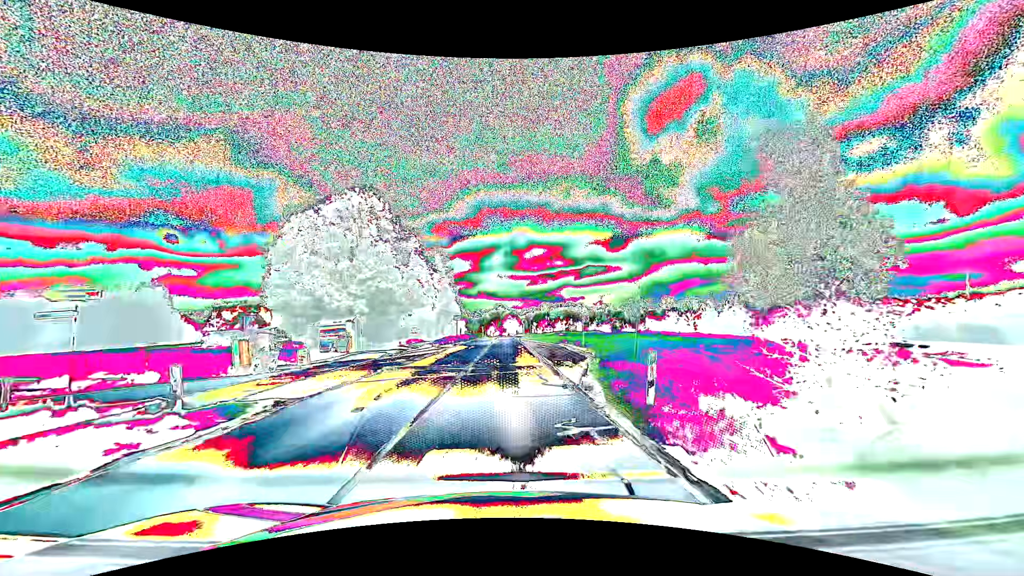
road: secondary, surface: asphalt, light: Day
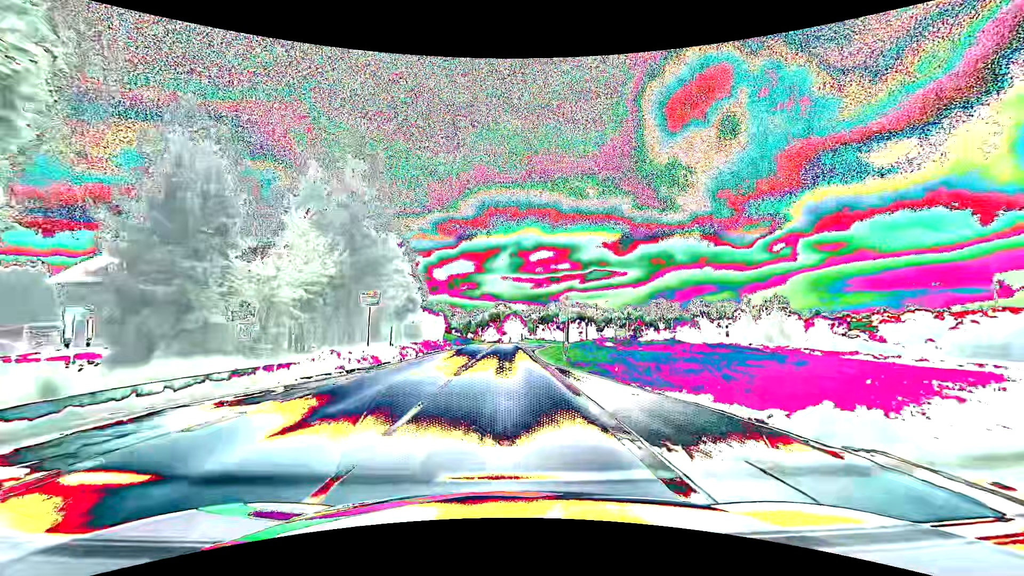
(0.0, +38.4) m; 0°
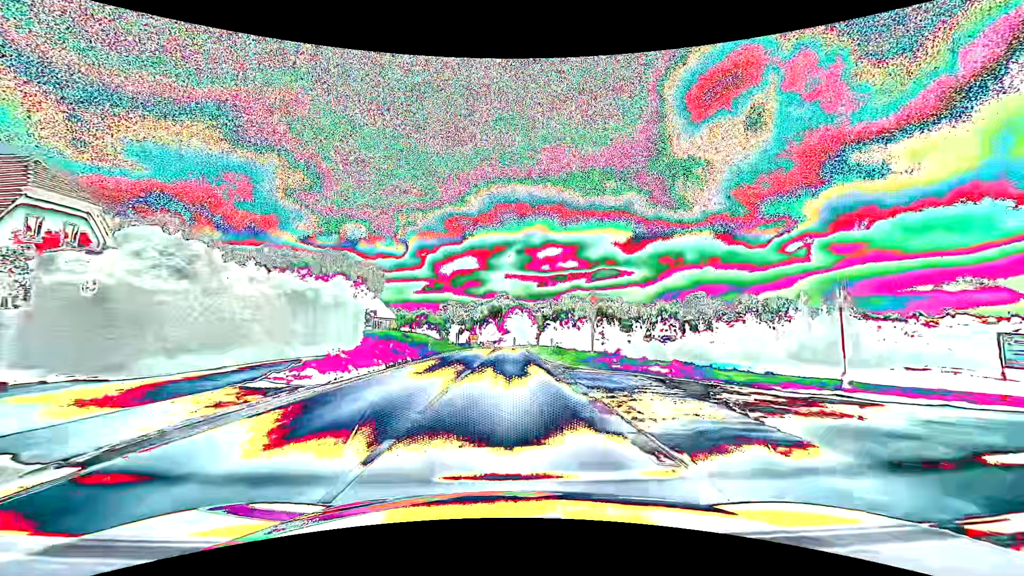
(-0.2, +42.3) m; 0°
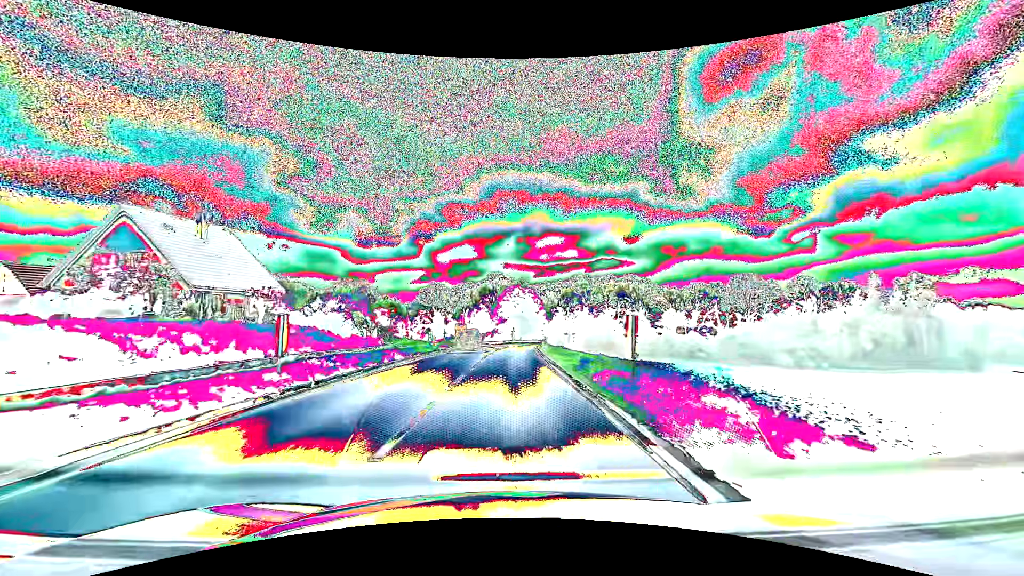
(0.0, +39.3) m; 0°
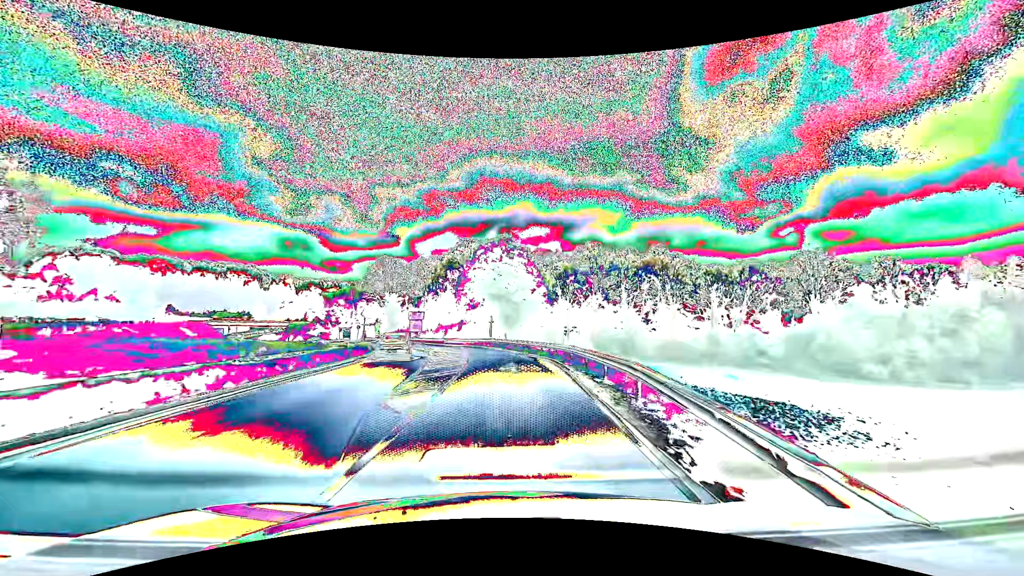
(+0.7, +41.4) m; +2°
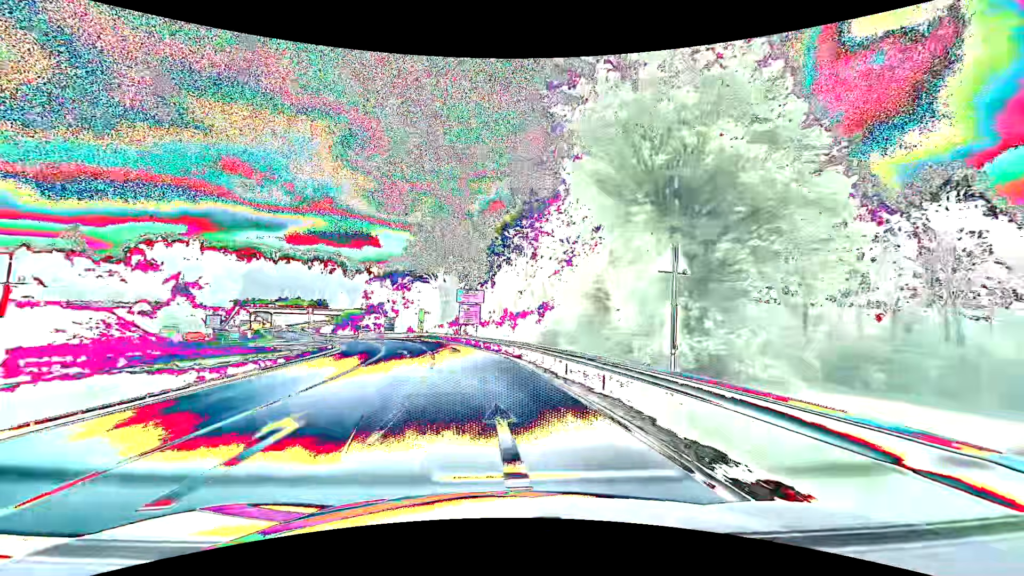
(-2.8, +42.4) m; -10°
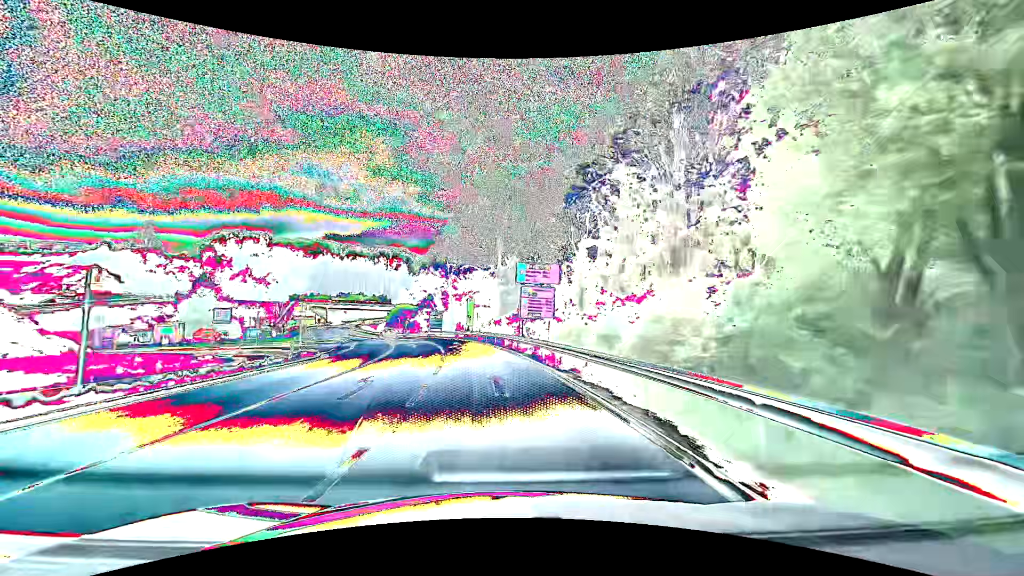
(-1.5, +21.4) m; -7°
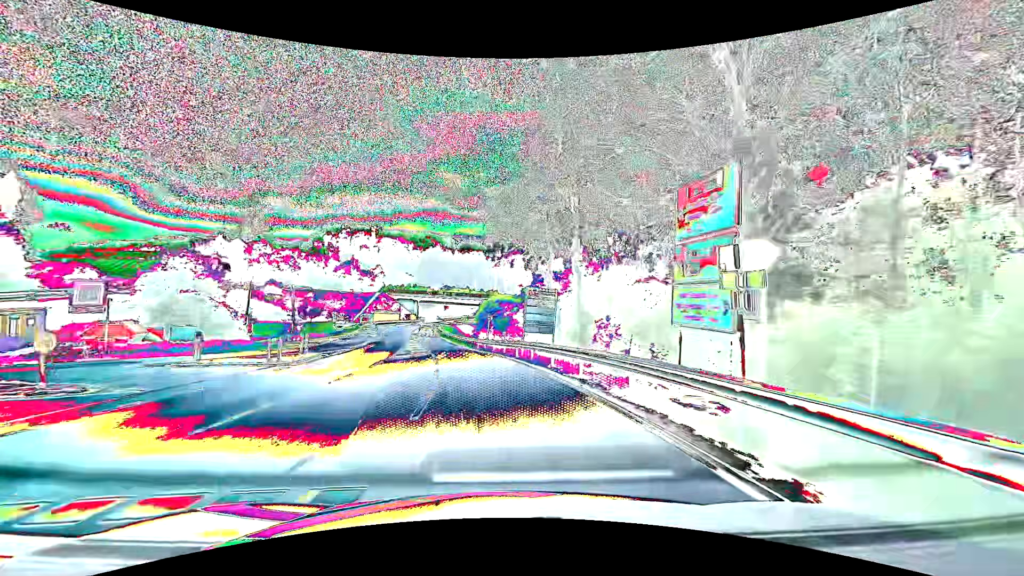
(-5.5, +42.4) m; -15°
(0, +10) (-1, +20) (-3, +30) (-5, +40) (-7, +49) (-9, +59) (-11, +69) (-13, +79) (-15, +89) (-16, +99) m
